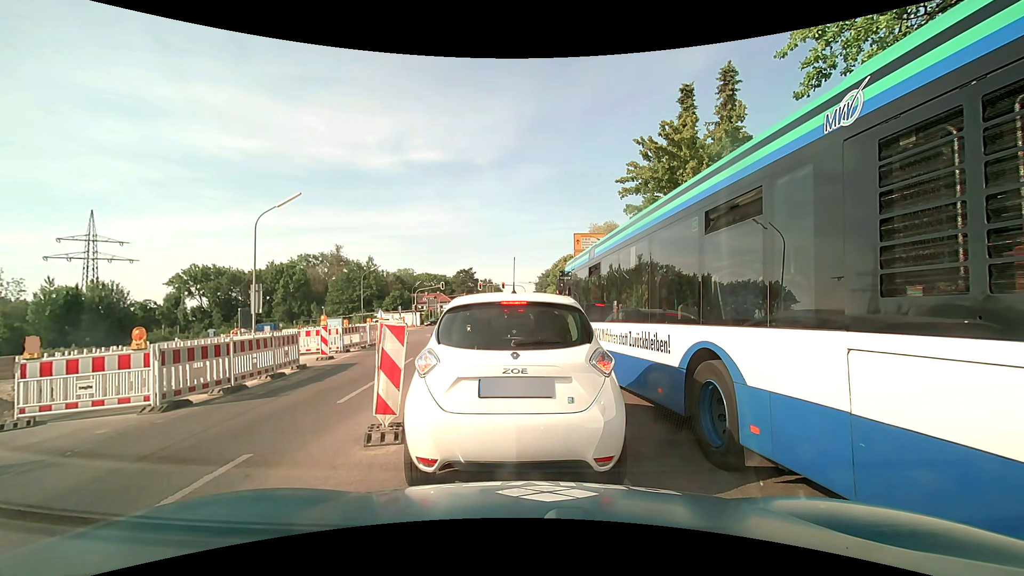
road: secondary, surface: asphalt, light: Day
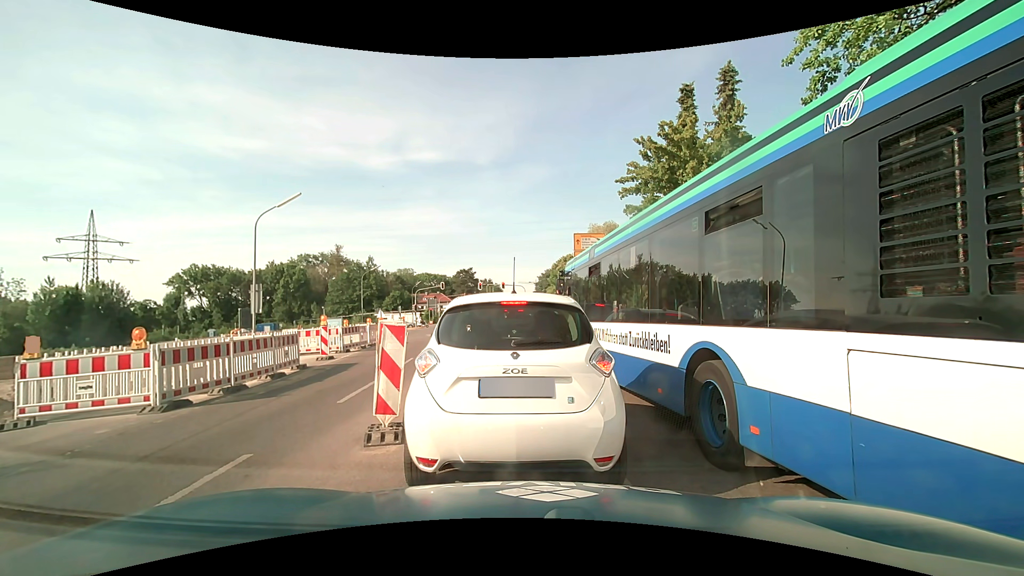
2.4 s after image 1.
(0.0, 0.0) m; 0°
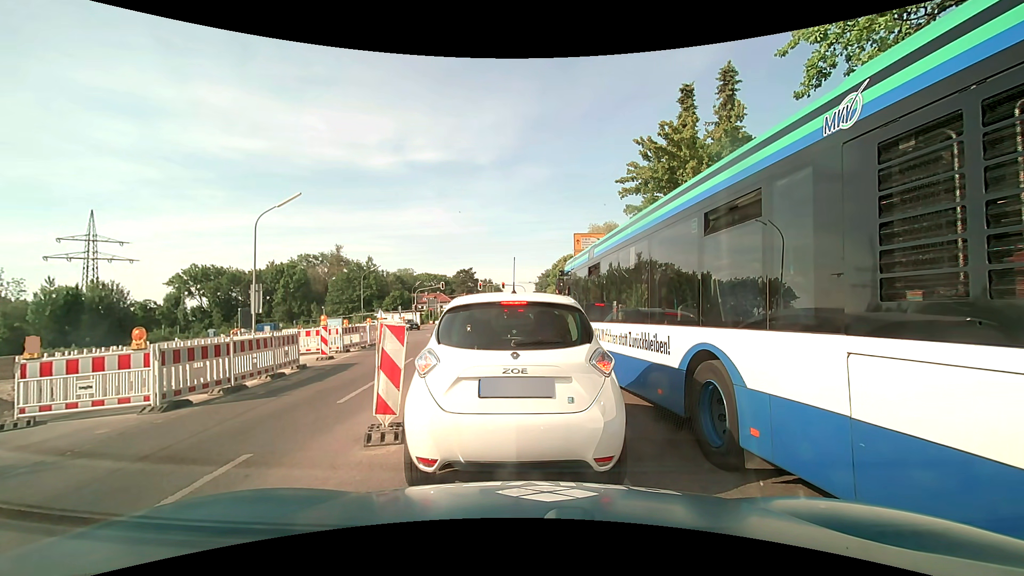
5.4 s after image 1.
(0.0, 0.0) m; 0°
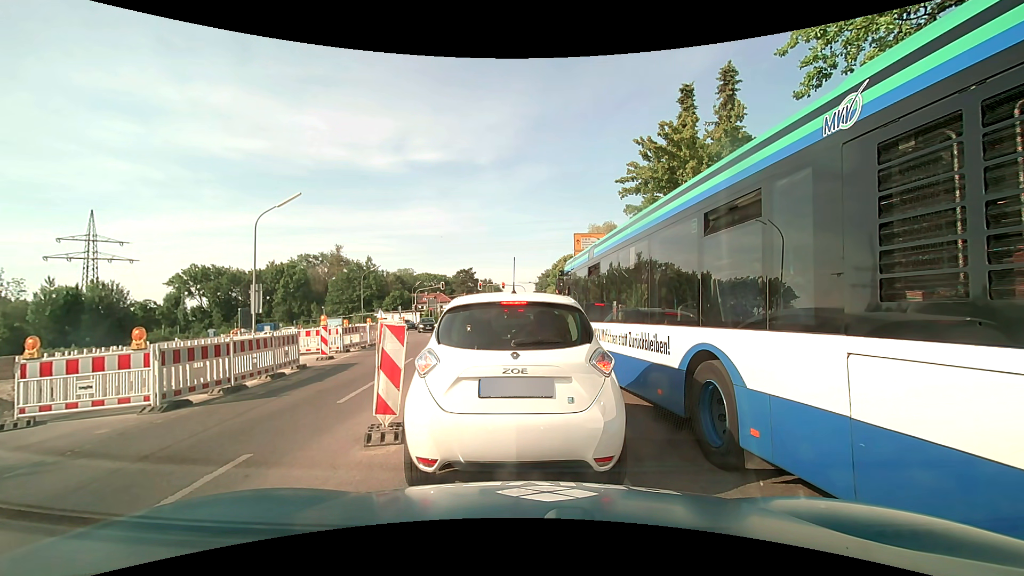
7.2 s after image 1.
(0.0, 0.0) m; 0°
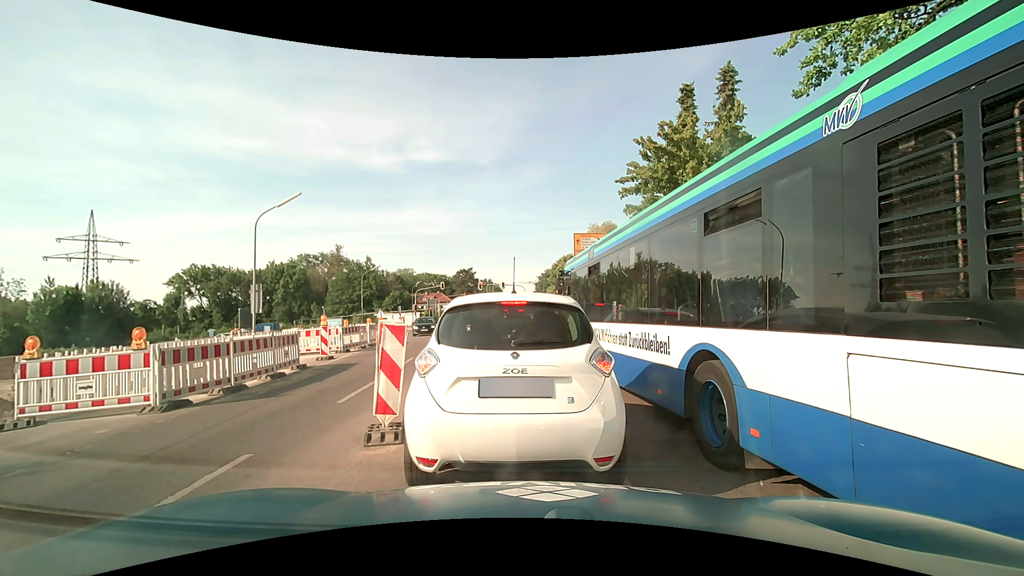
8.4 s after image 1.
(0.0, 0.0) m; 0°
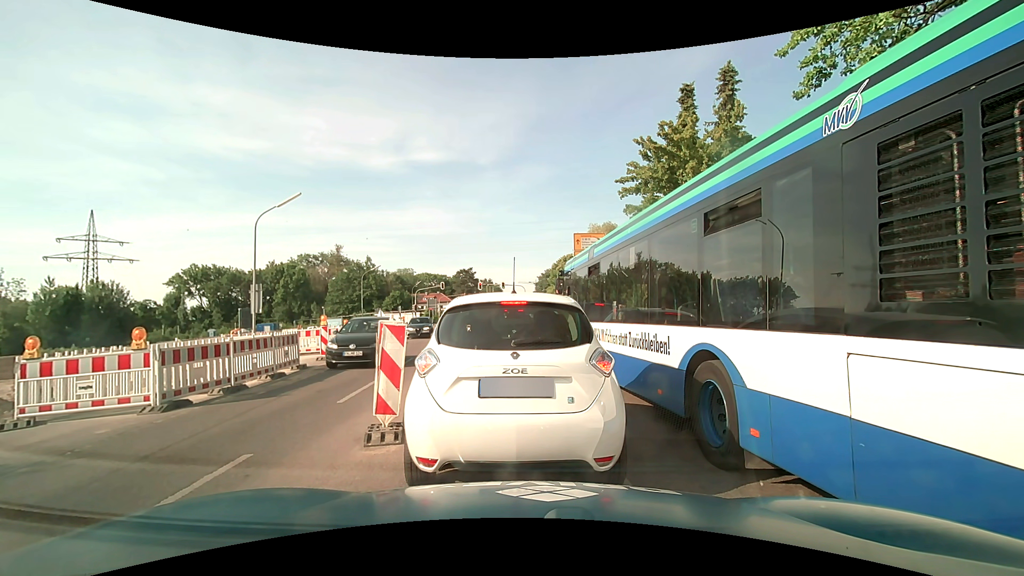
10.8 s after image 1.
(0.0, 0.0) m; 0°
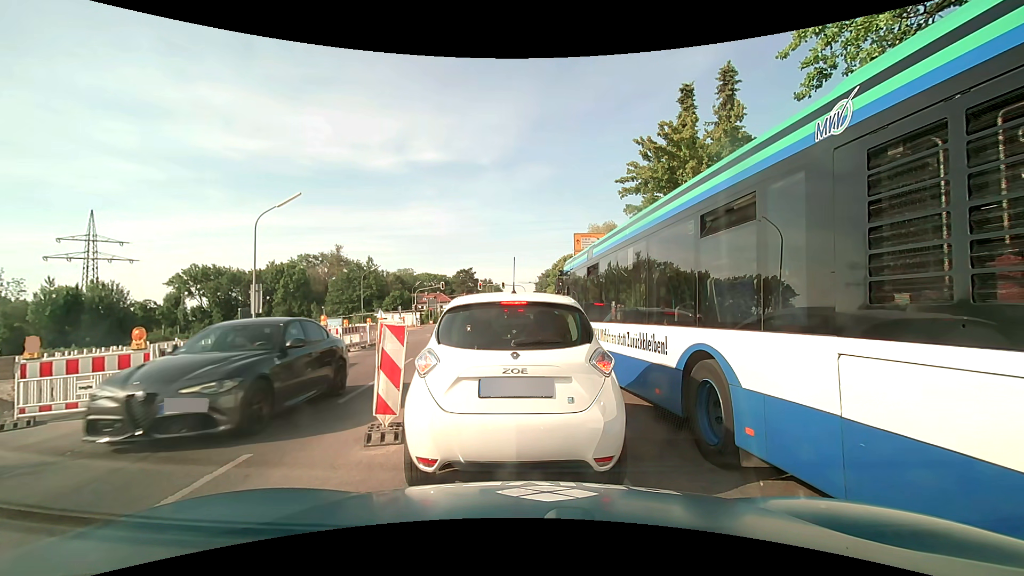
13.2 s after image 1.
(0.0, 0.0) m; 0°
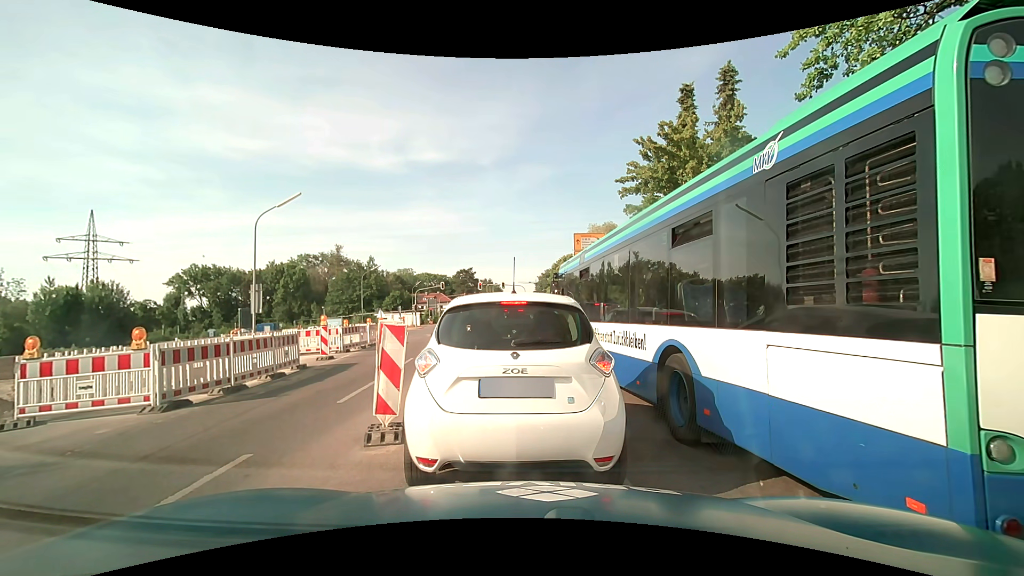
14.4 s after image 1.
(0.0, 0.0) m; 0°
